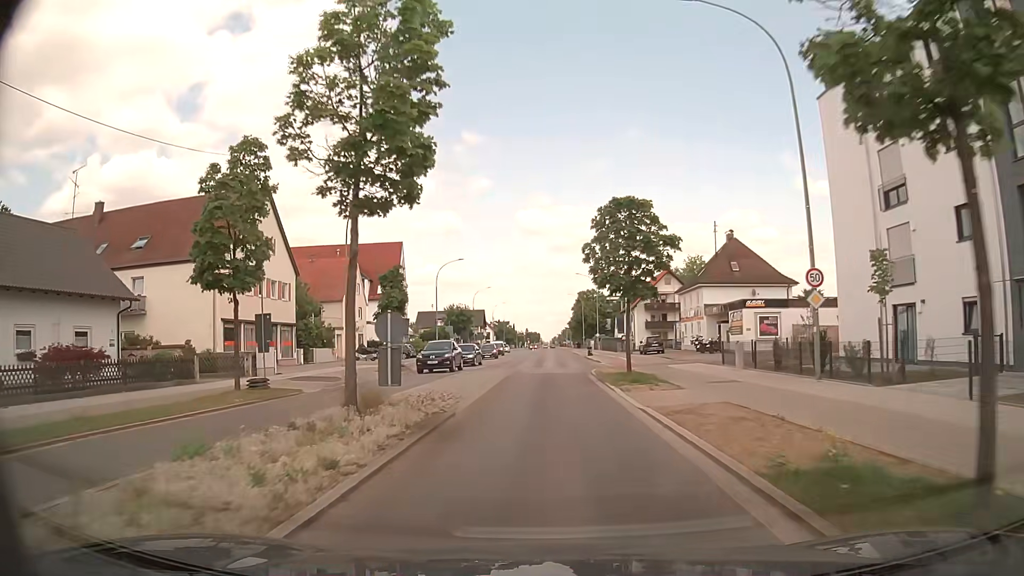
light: Day
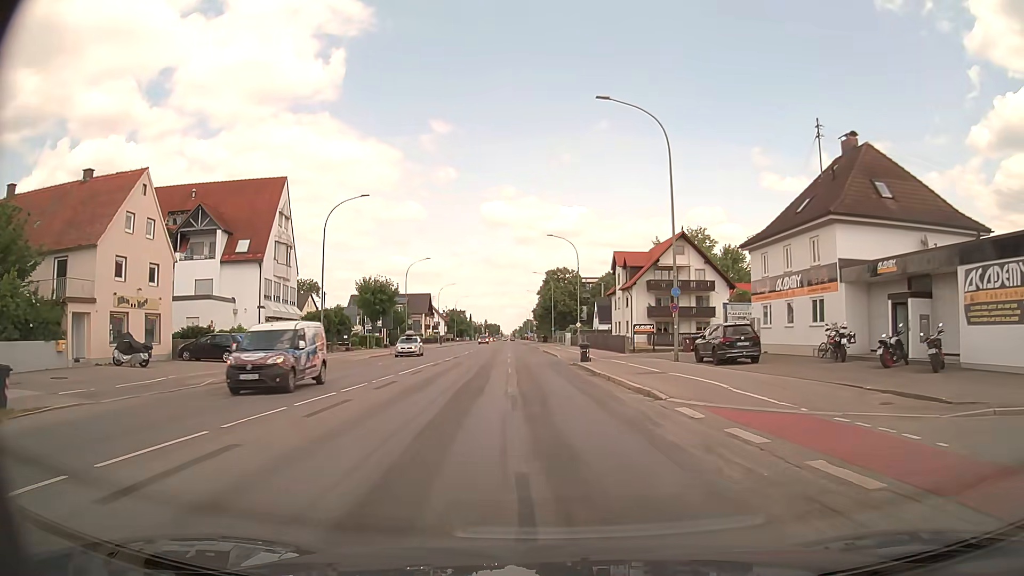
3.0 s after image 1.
(+0.5, +33.6) m; +4°
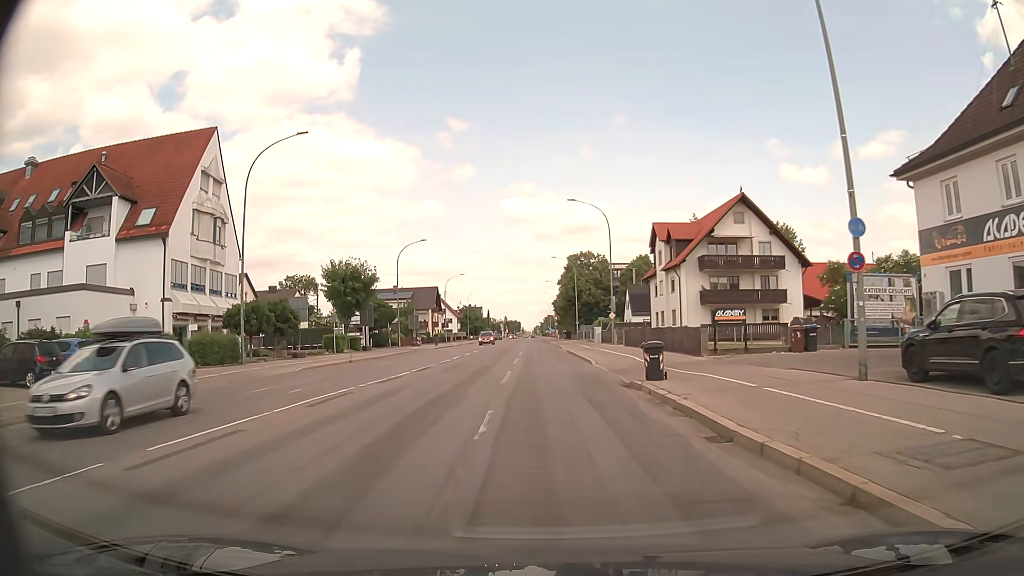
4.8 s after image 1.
(-0.1, +16.9) m; -2°
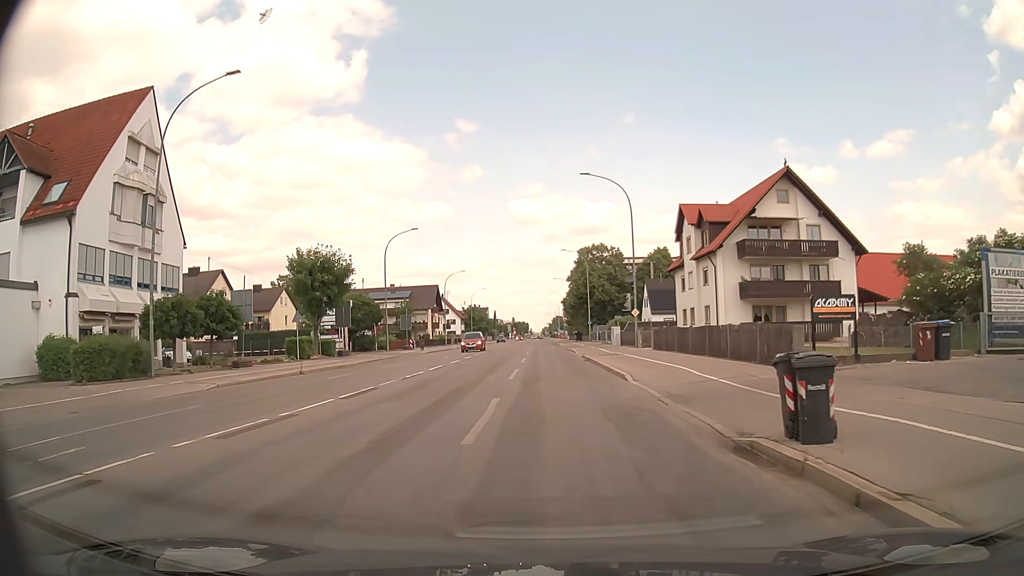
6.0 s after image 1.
(0.0, +9.4) m; -1°
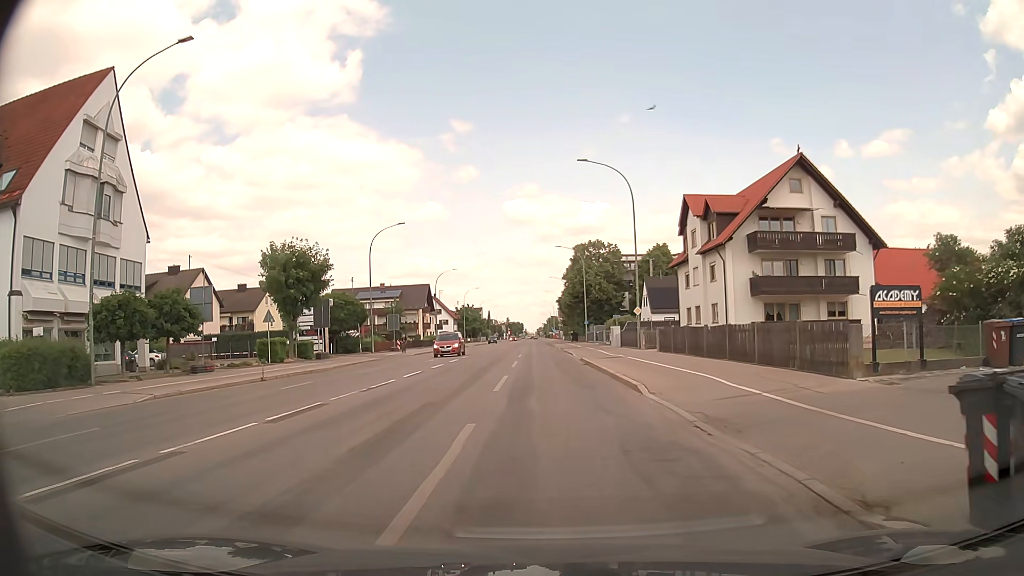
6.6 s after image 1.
(0.0, +3.7) m; -1°
